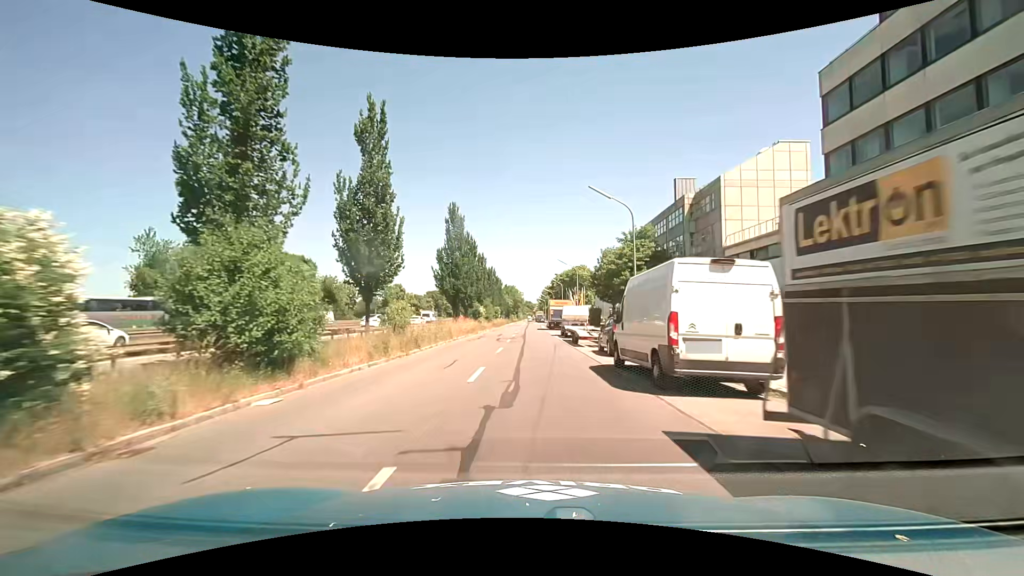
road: tertiary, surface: asphalt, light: Day
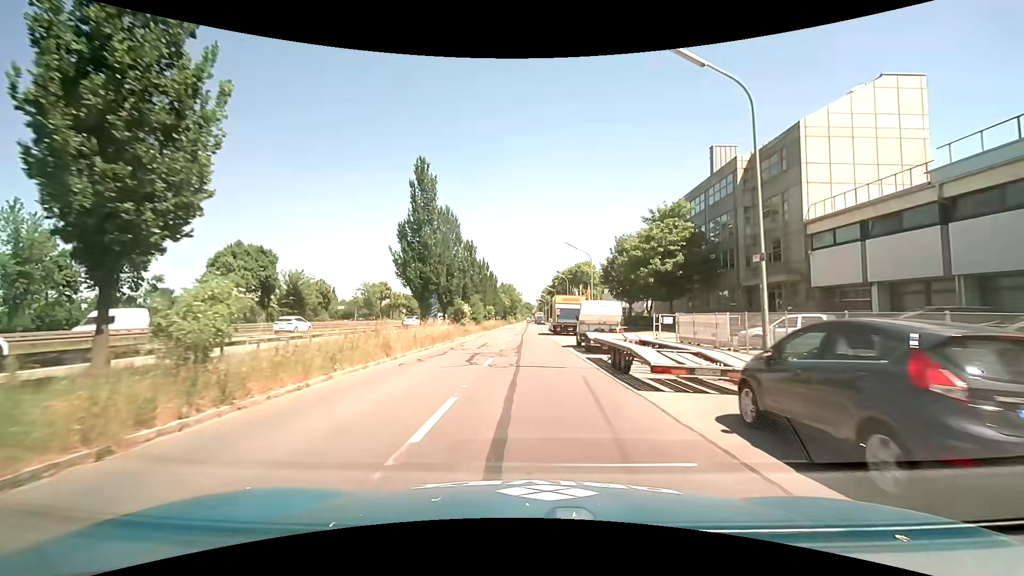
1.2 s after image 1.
(-0.1, +14.2) m; -1°
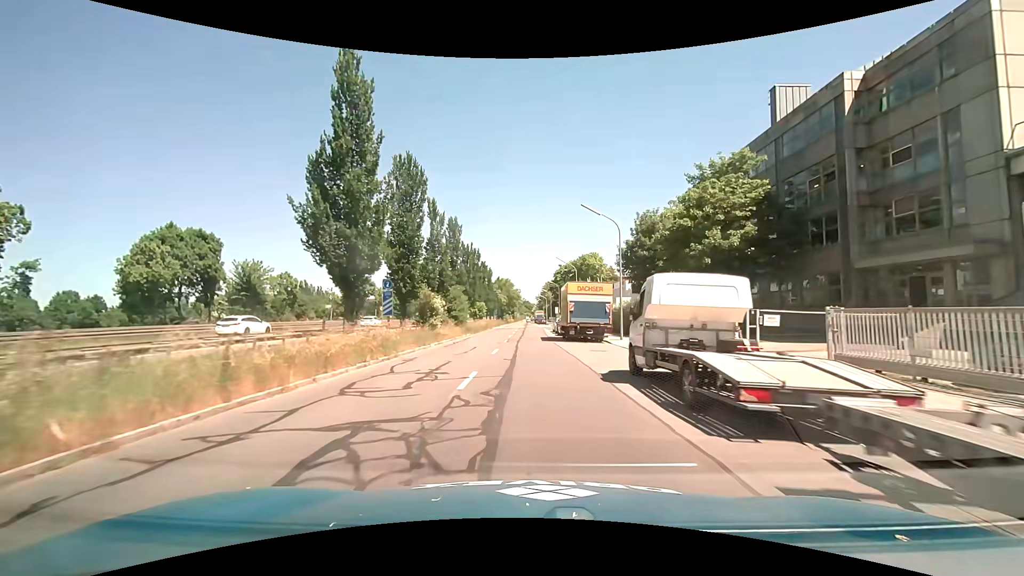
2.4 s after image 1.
(+0.1, +14.2) m; 0°
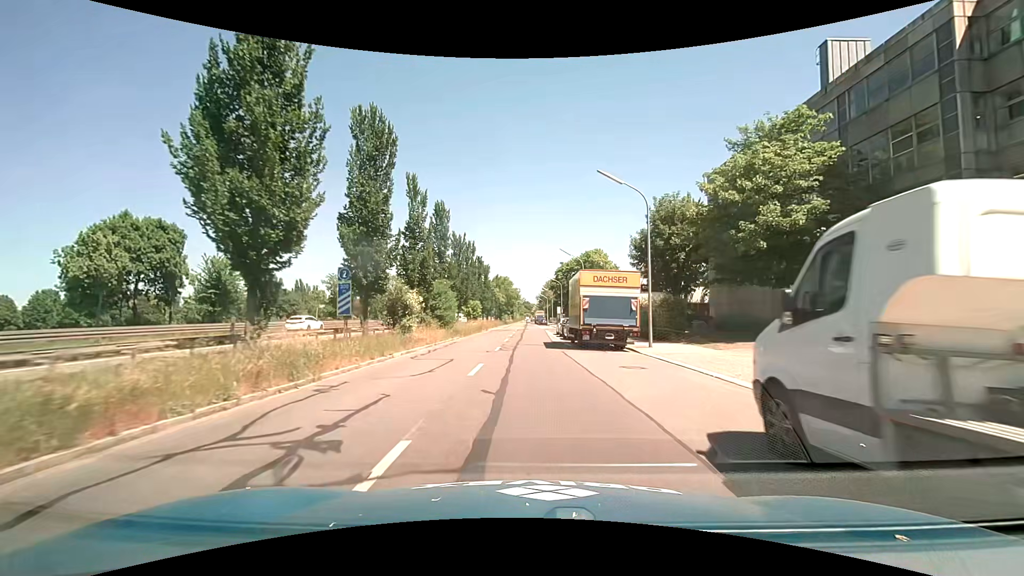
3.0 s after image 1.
(0.0, +7.1) m; 0°
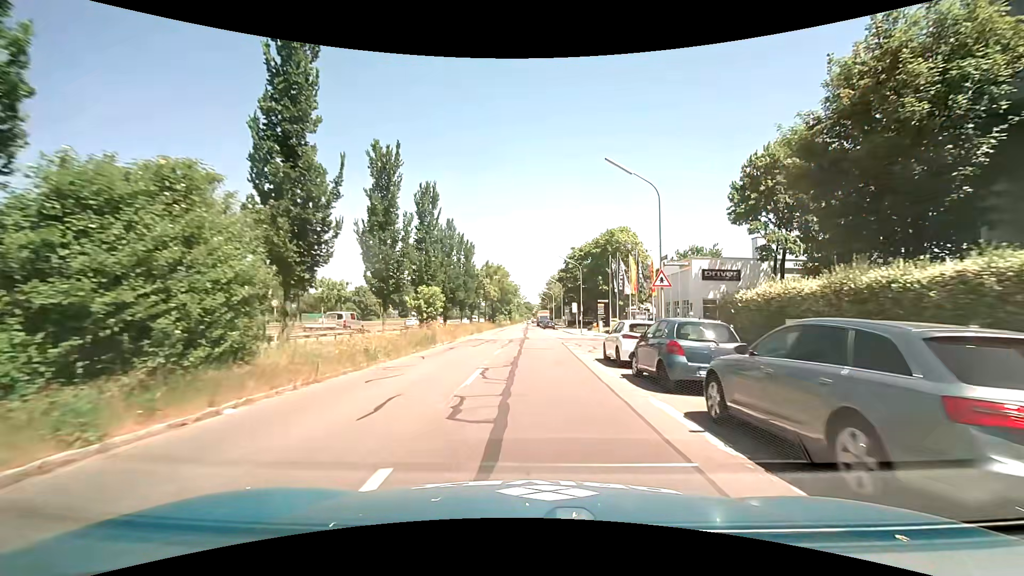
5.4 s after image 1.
(-0.2, +28.3) m; -1°
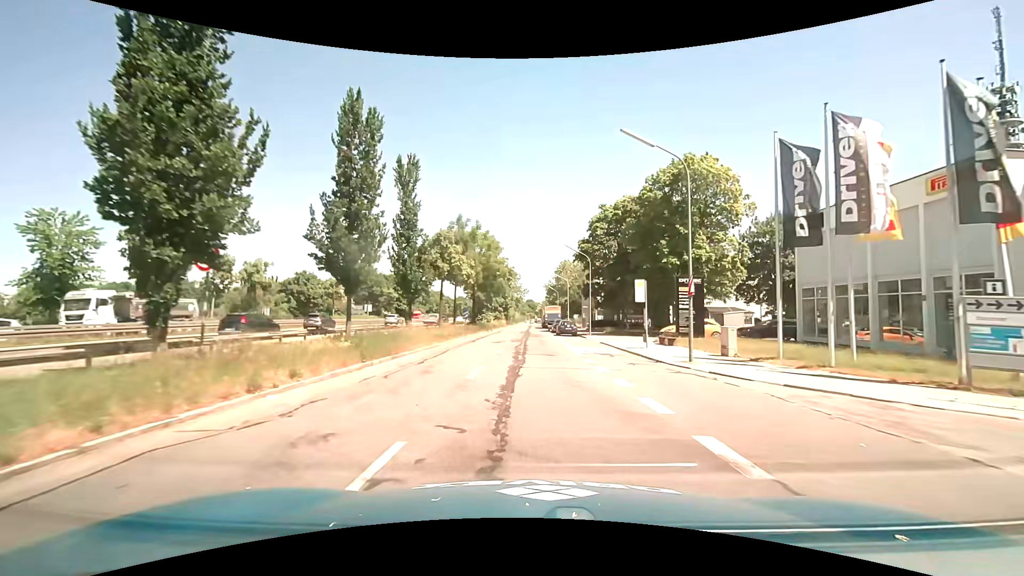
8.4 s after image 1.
(+0.3, +35.3) m; 0°
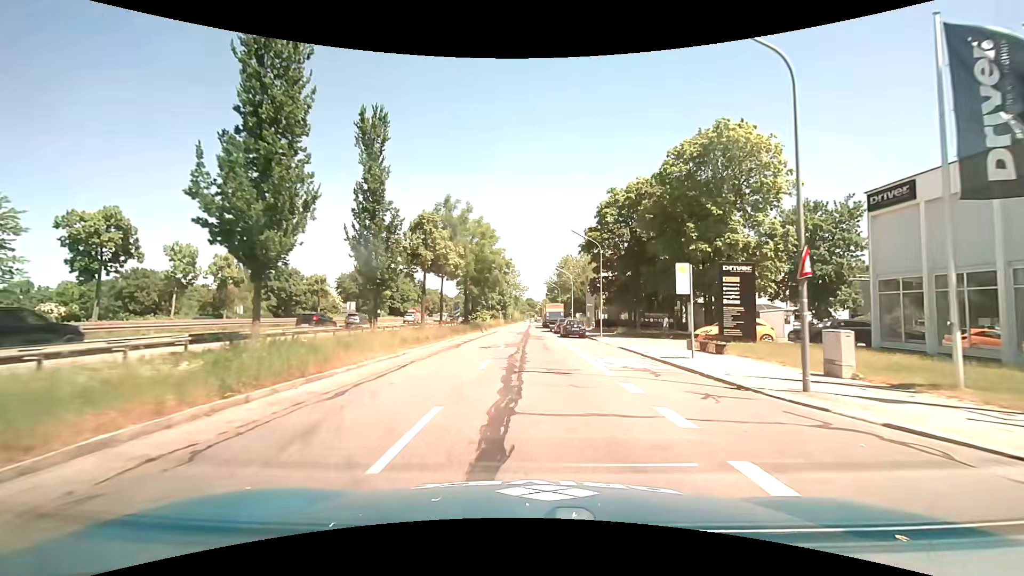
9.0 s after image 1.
(0.0, +7.1) m; 0°
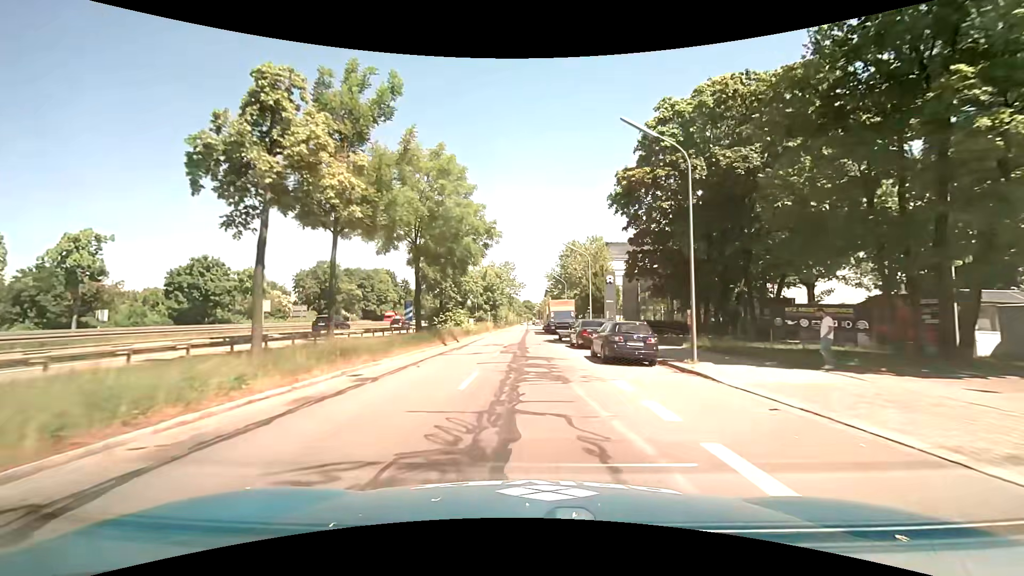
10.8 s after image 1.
(+0.1, +22.0) m; 0°
(0, +10) (0, +20) (0, +30) (0, +40) (0, +50) (0, +60) (0, +70) (0, +80) (0, +90) (0, +100) m
